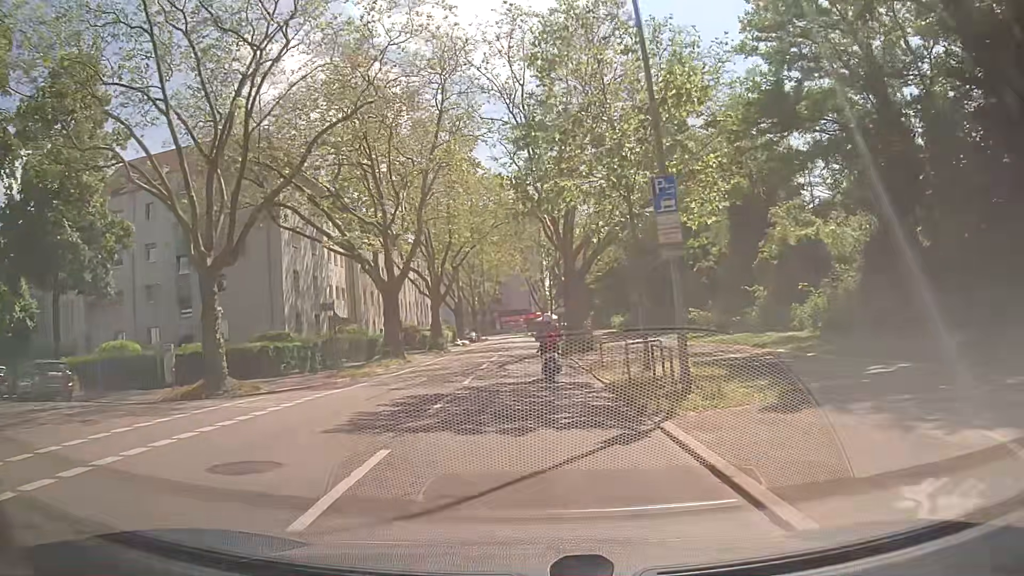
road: secondary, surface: asphalt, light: Day
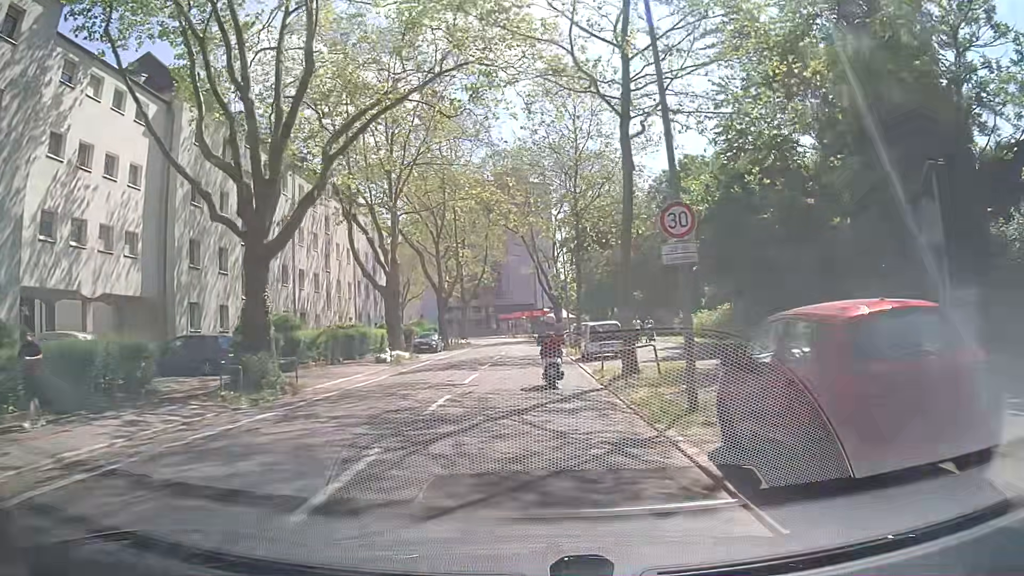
(-0.4, +35.6) m; -1°
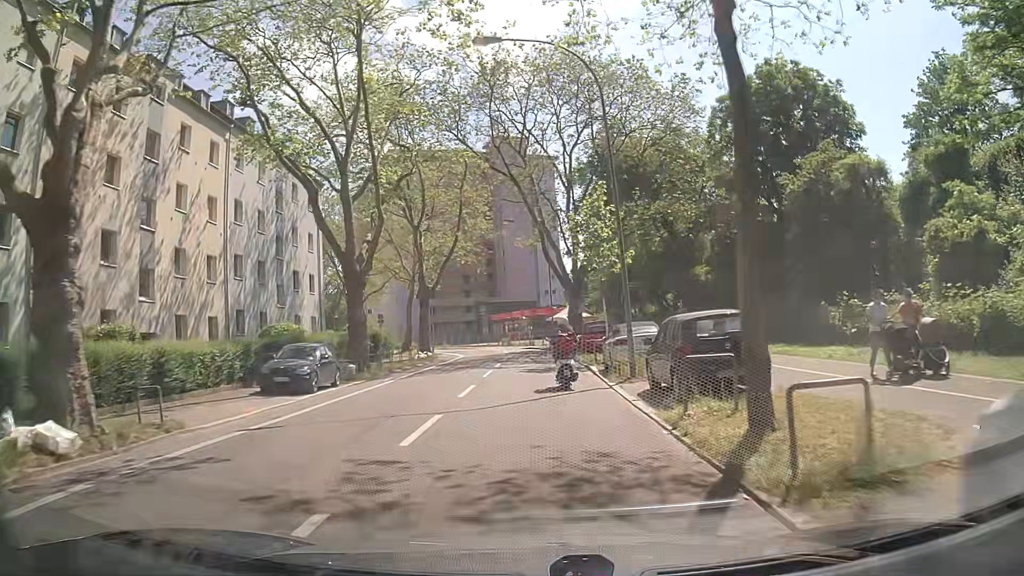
(+0.3, +26.7) m; 0°
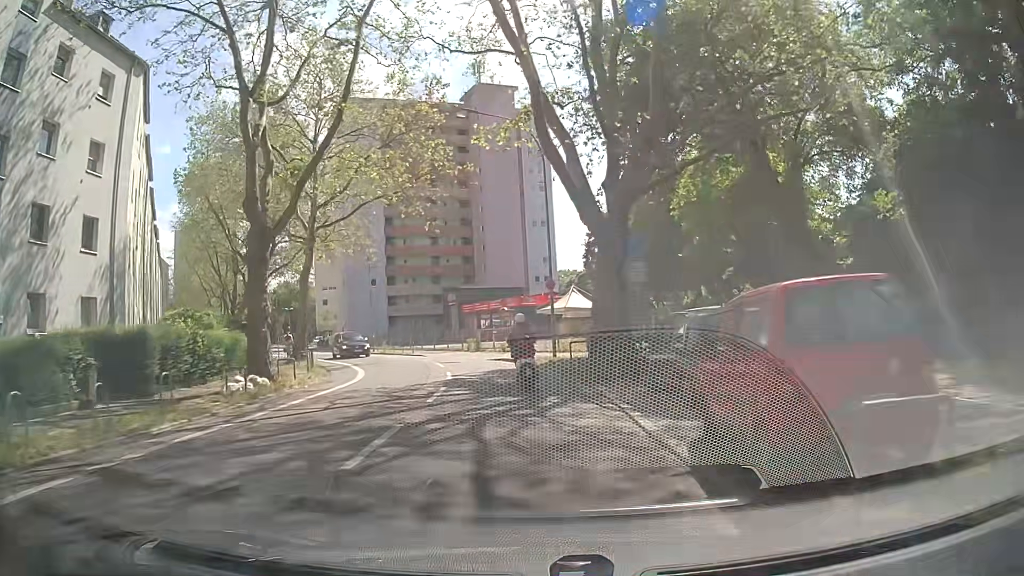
(+0.3, +25.3) m; +1°
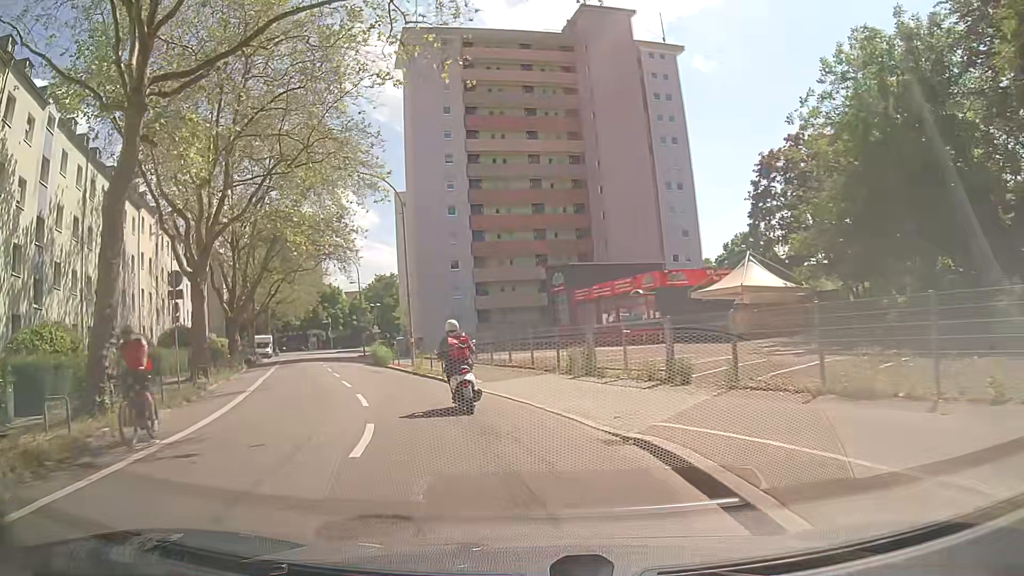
(-1.1, +23.4) m; -11°
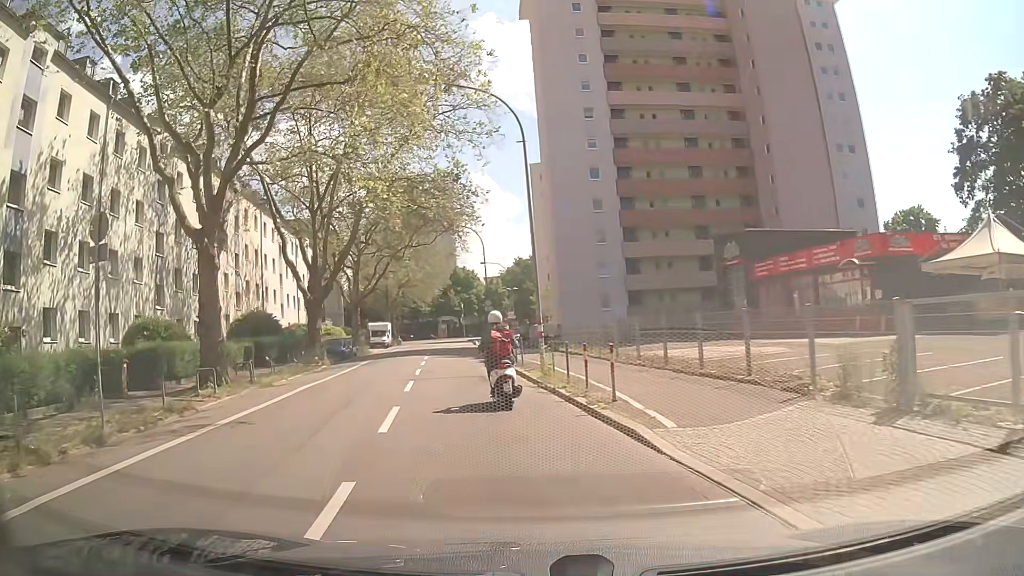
(-1.1, +10.6) m; -12°
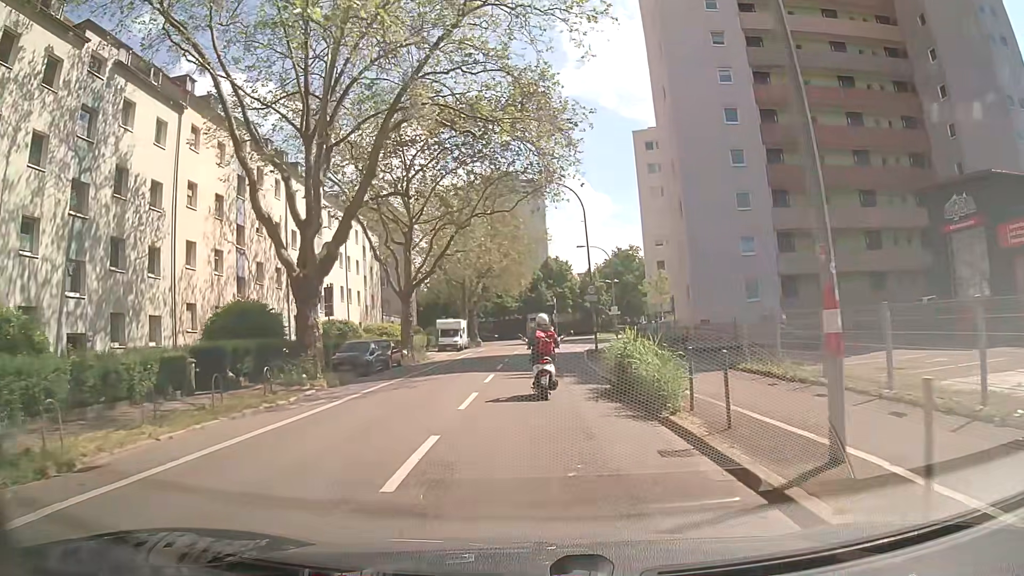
(-1.4, +15.4) m; -8°
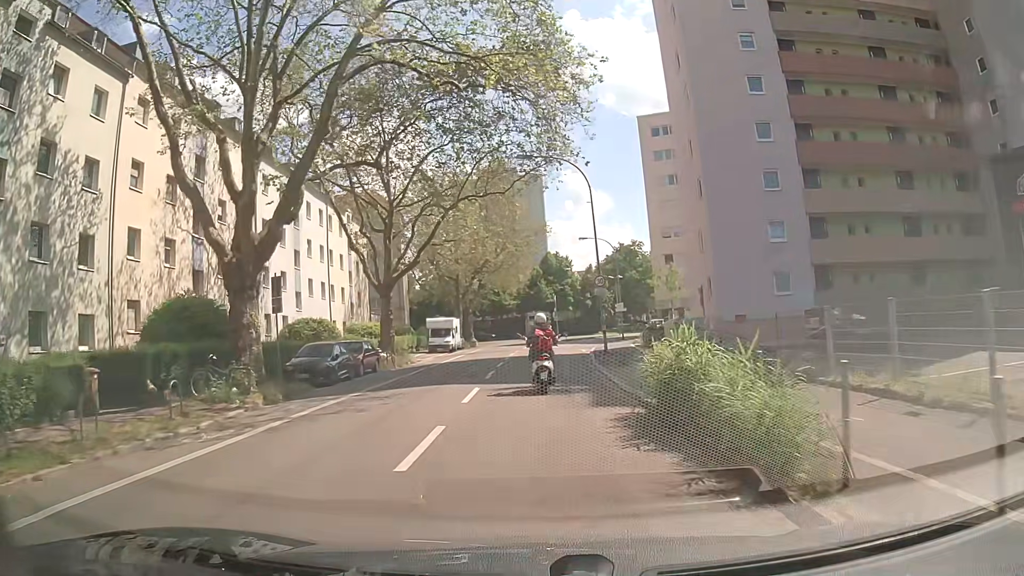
(0.0, +5.2) m; 0°
